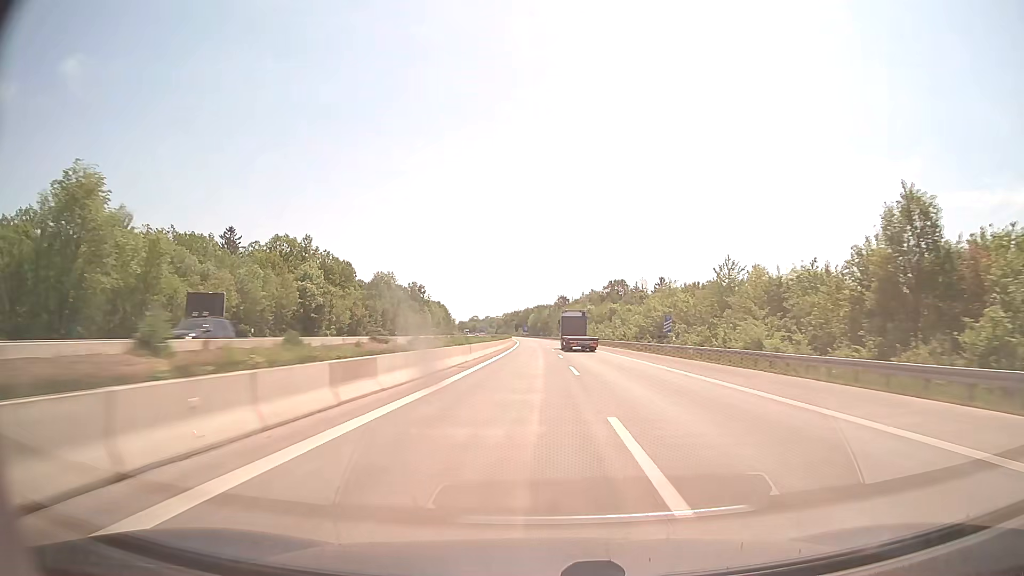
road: motorway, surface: concrete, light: Day
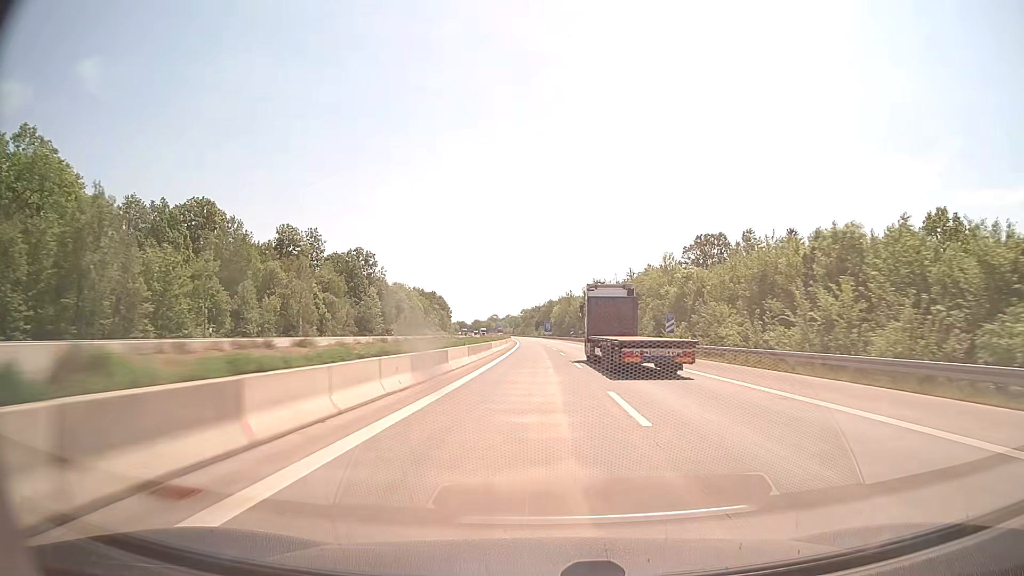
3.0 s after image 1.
(-1.3, +103.3) m; -2°
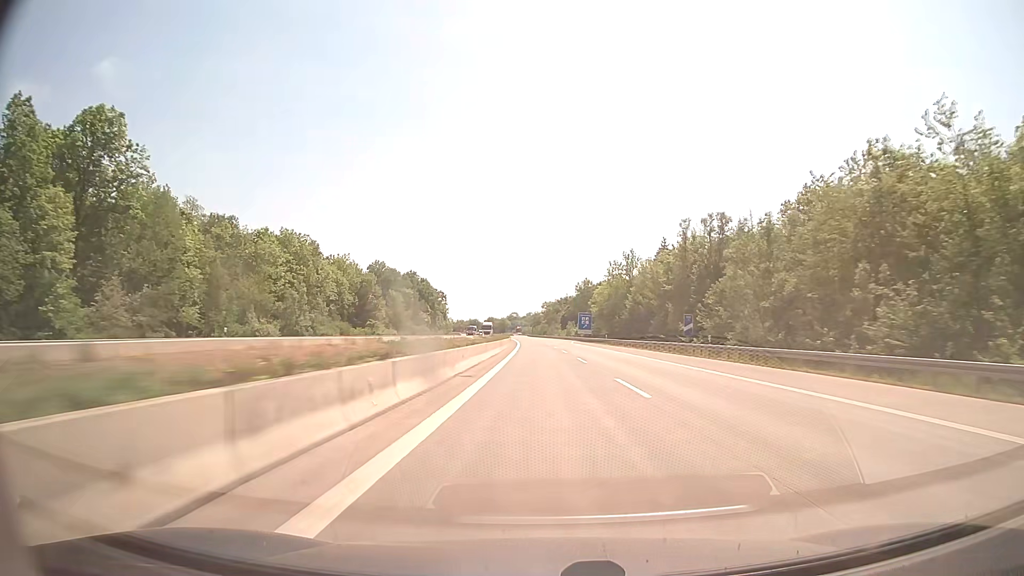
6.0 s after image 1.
(-2.3, +103.7) m; -2°
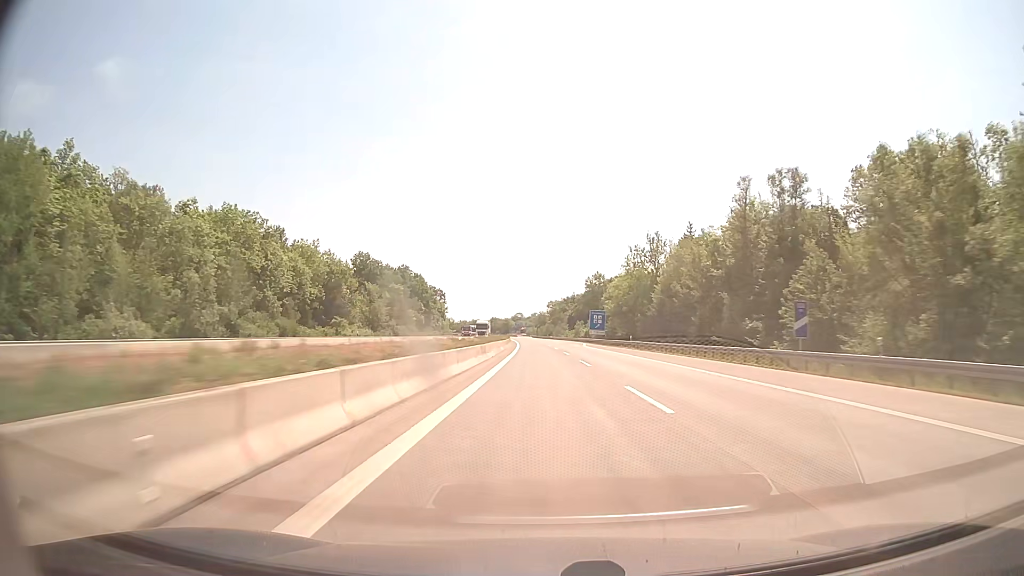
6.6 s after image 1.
(0.0, +20.8) m; 0°
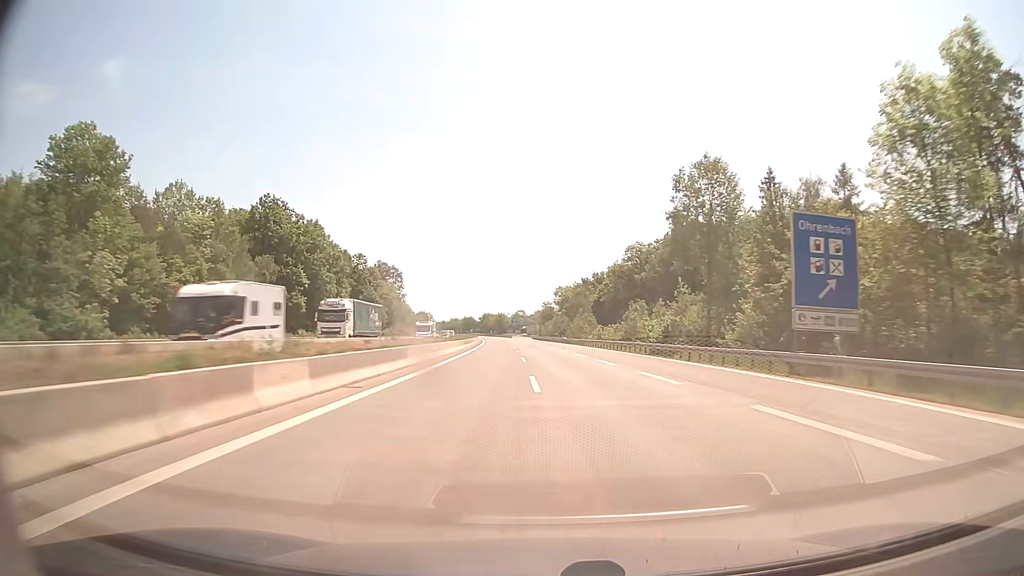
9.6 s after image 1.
(-0.4, +103.9) m; 0°
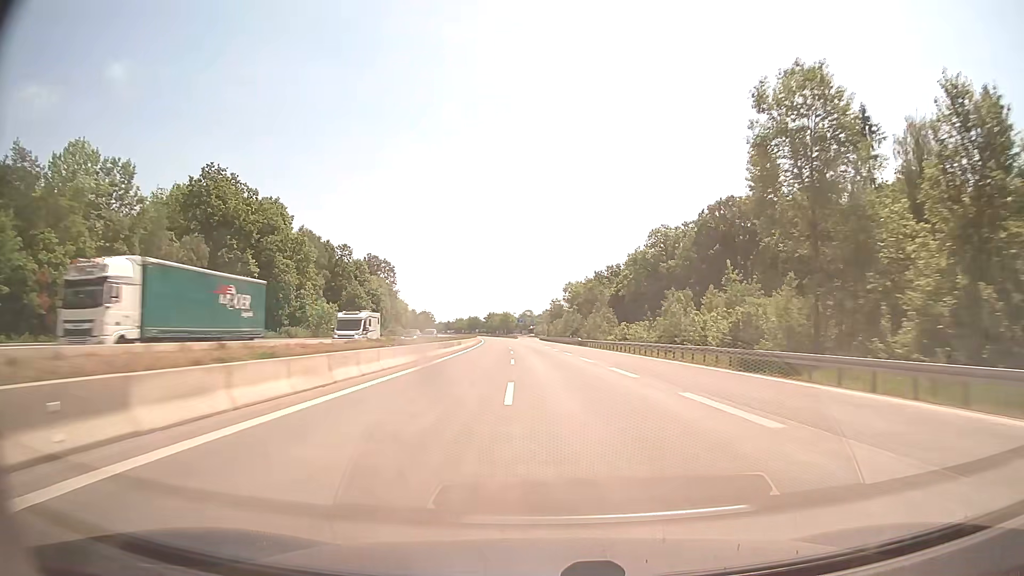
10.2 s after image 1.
(-0.1, +20.8) m; -1°
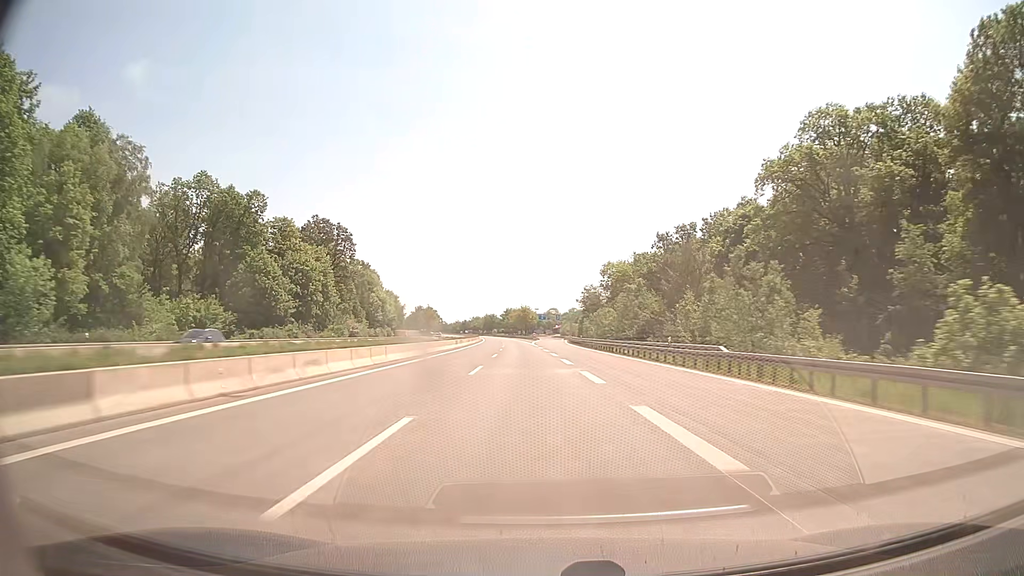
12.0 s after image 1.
(-1.0, +62.3) m; -2°
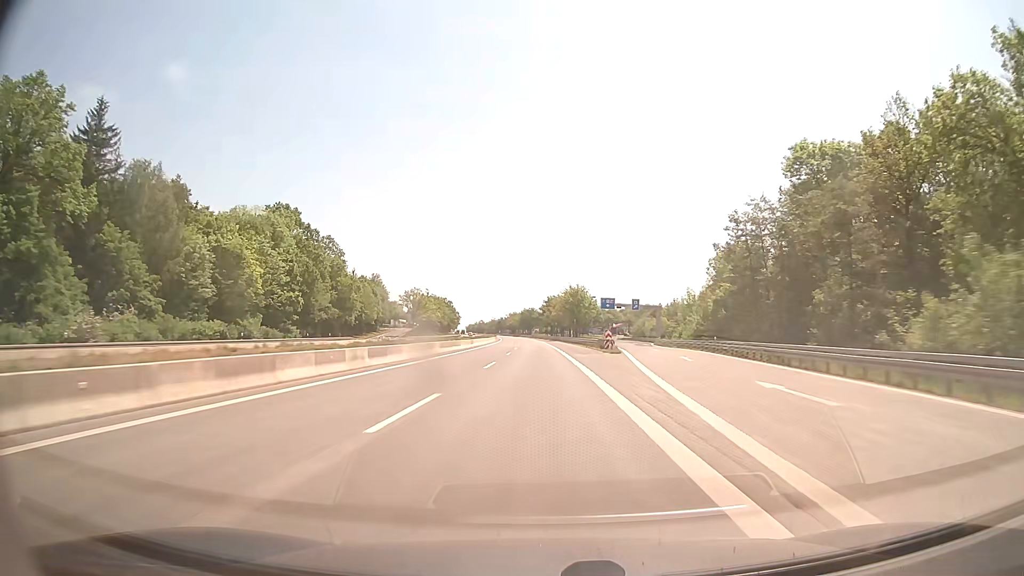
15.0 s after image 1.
(-3.8, +103.9) m; -4°
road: motorway_link
(0, +10) (0, +20) (0, +30) (0, +40) (-1, +50) (-1, +60) (-1, +70) (-1, +80) (-1, +90) (-2, +100) m
